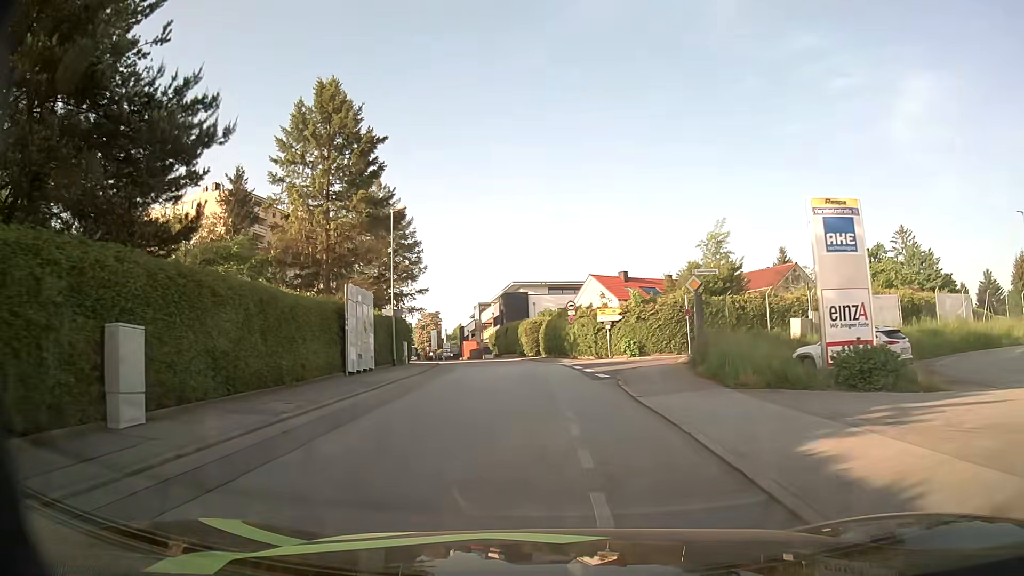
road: residential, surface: asphalt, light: Day
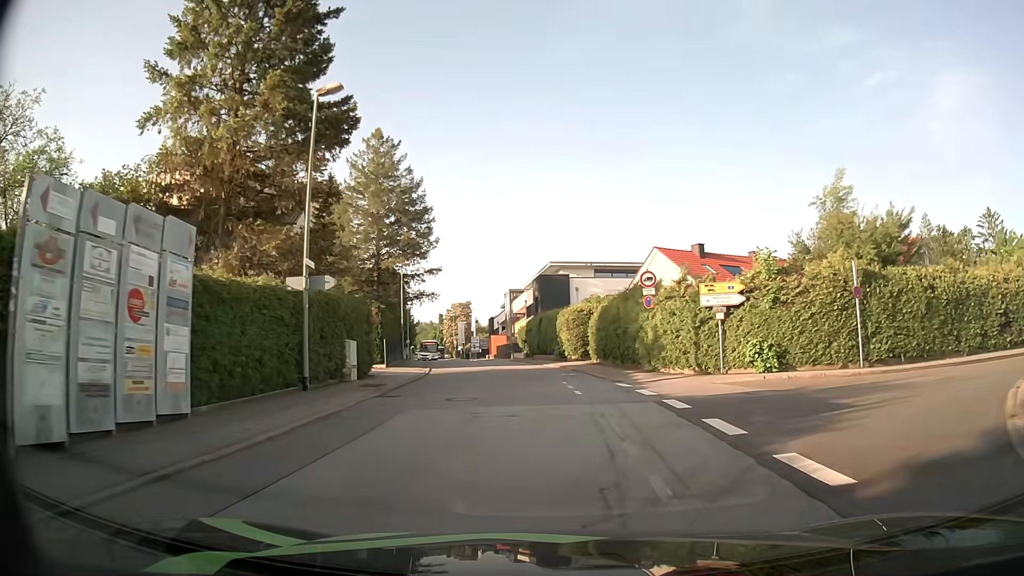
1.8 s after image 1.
(-0.7, +17.4) m; -4°
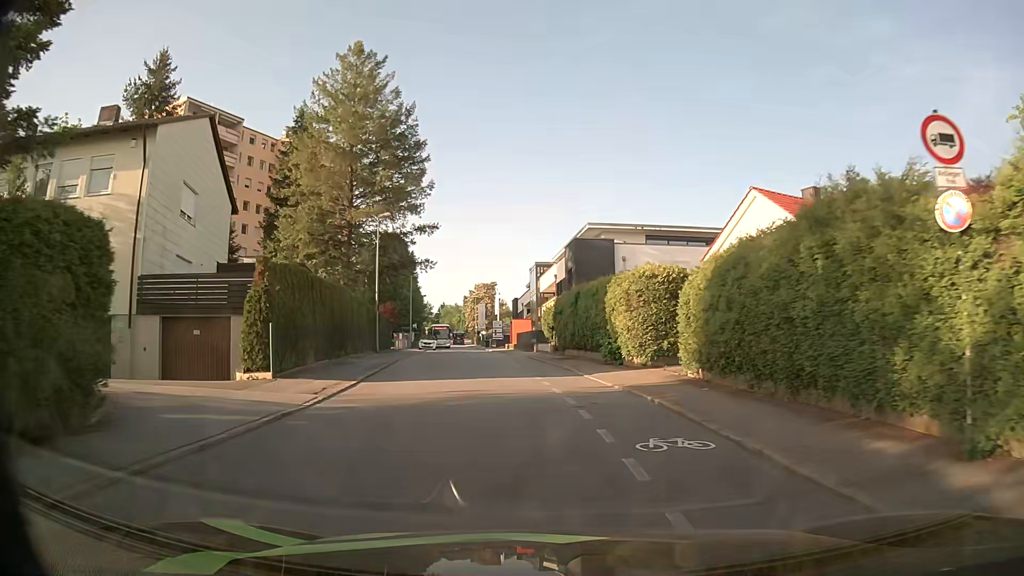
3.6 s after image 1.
(-0.3, +17.2) m; -2°
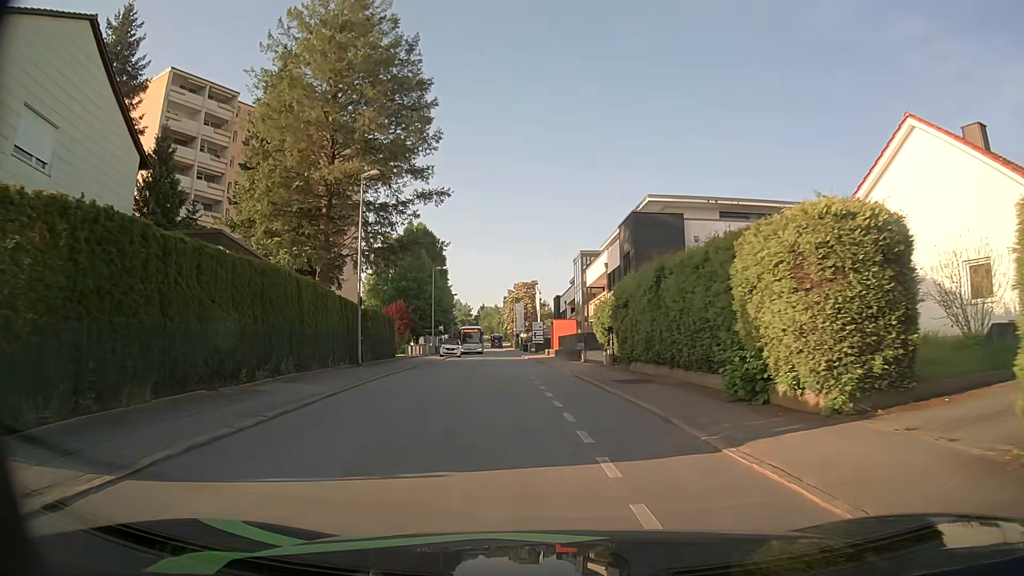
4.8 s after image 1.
(-0.4, +11.8) m; -4°
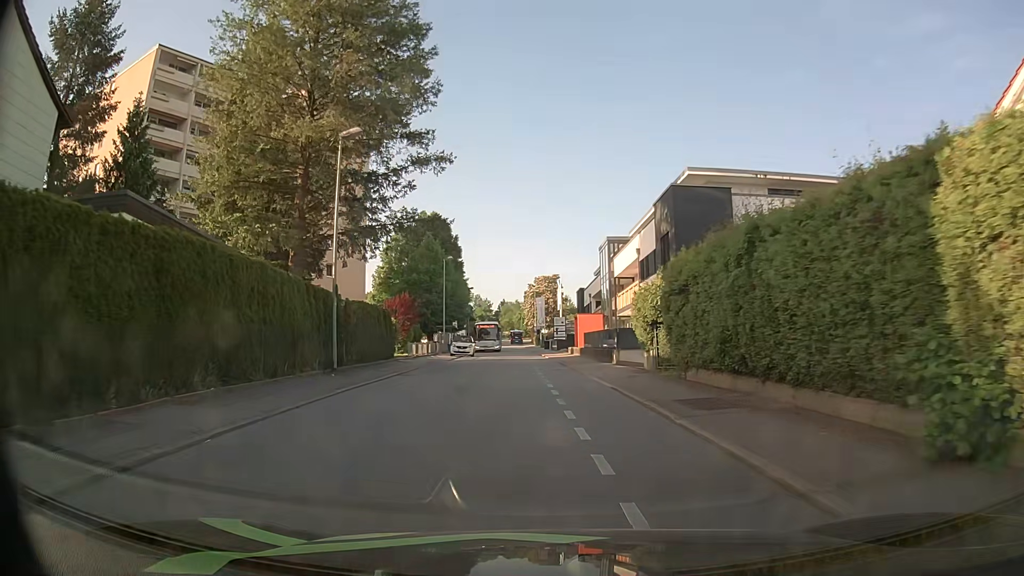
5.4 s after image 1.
(-0.1, +6.0) m; -2°
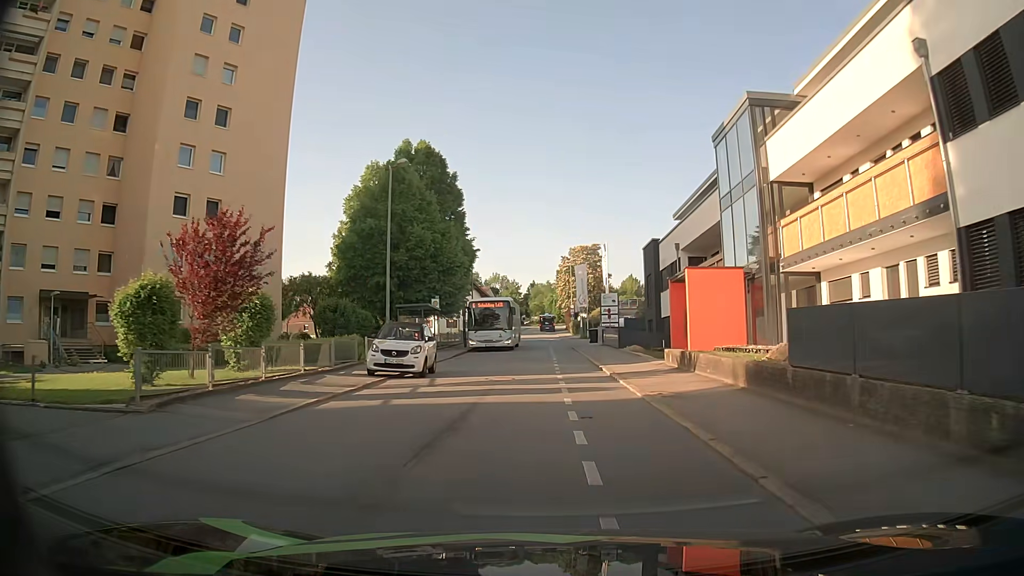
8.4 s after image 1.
(-0.9, +30.4) m; -2°
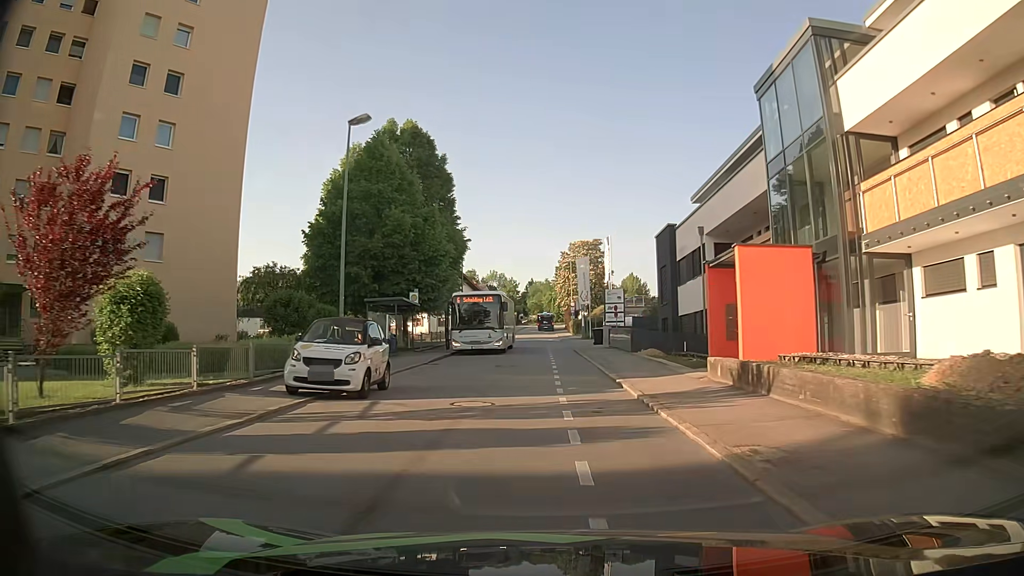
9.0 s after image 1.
(0.0, +6.1) m; 0°
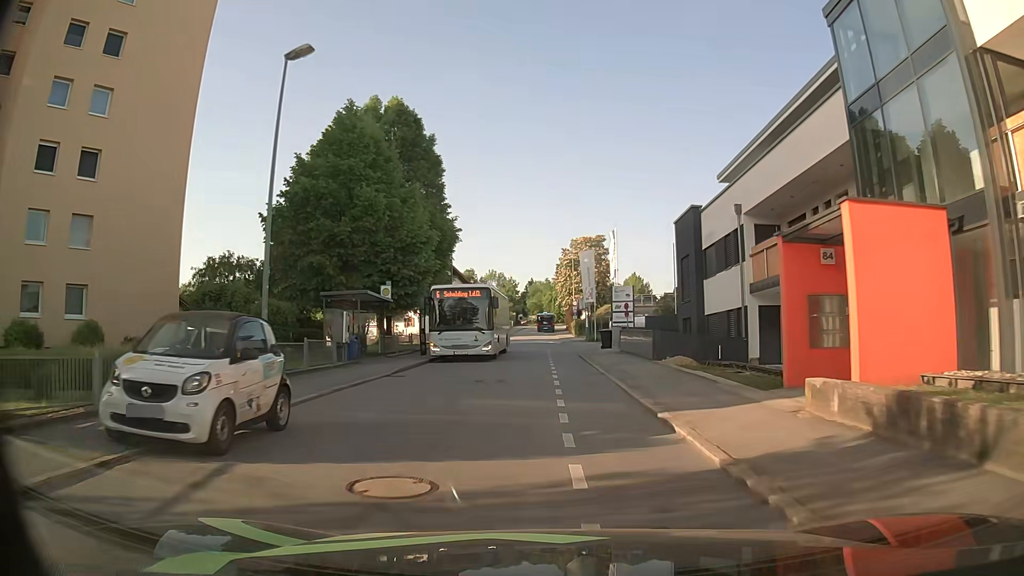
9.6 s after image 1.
(0.0, +6.1) m; +1°
(0, +10) (0, +20) (0, +30) (0, +40) (-1, +50) (-3, +60) (-9, +67) (-17, +74) (-25, +80) (-32, +87) m
